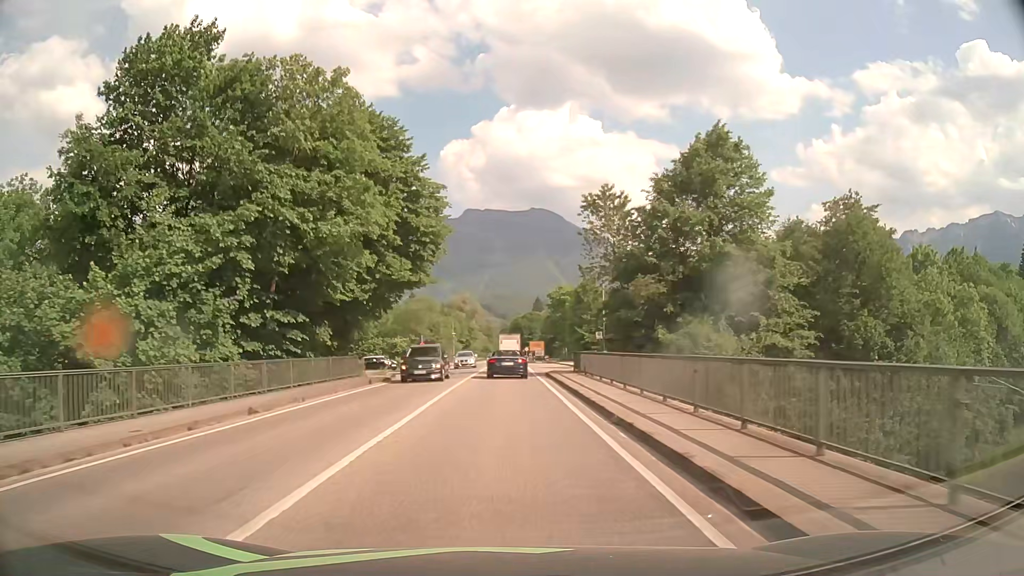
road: primary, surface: asphalt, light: Day
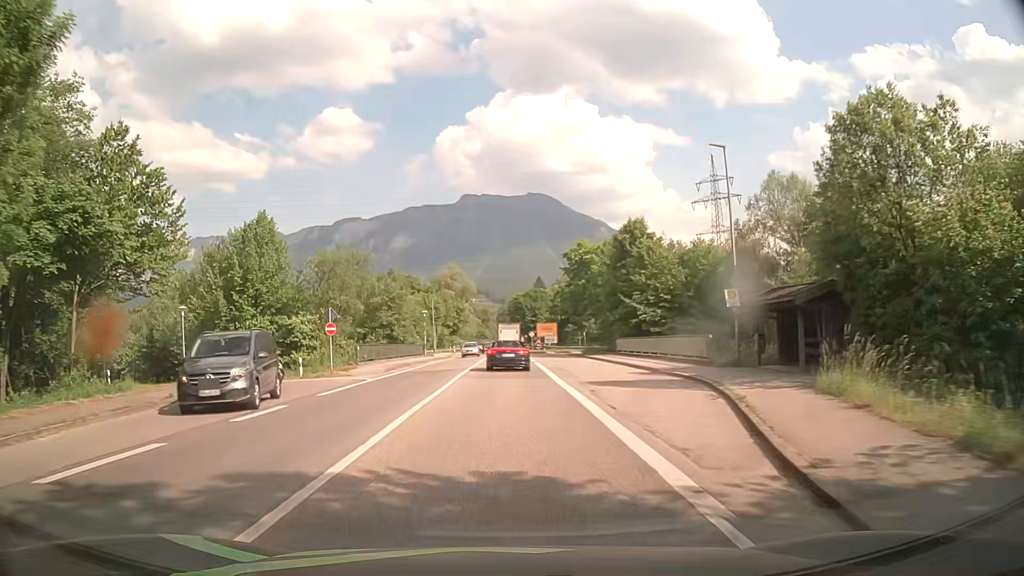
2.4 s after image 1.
(+0.2, +35.8) m; +1°
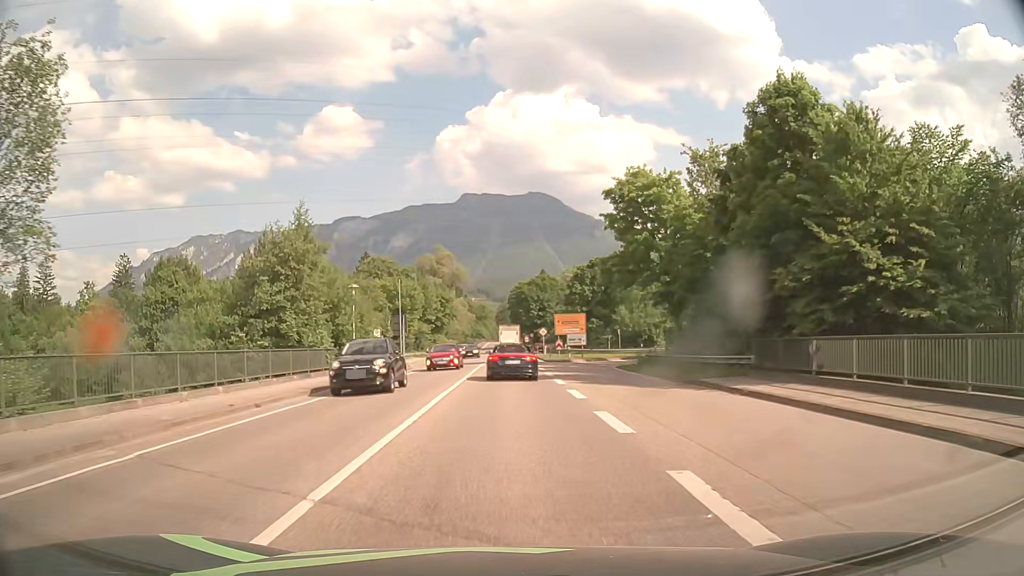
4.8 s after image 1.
(-0.5, +32.8) m; -1°
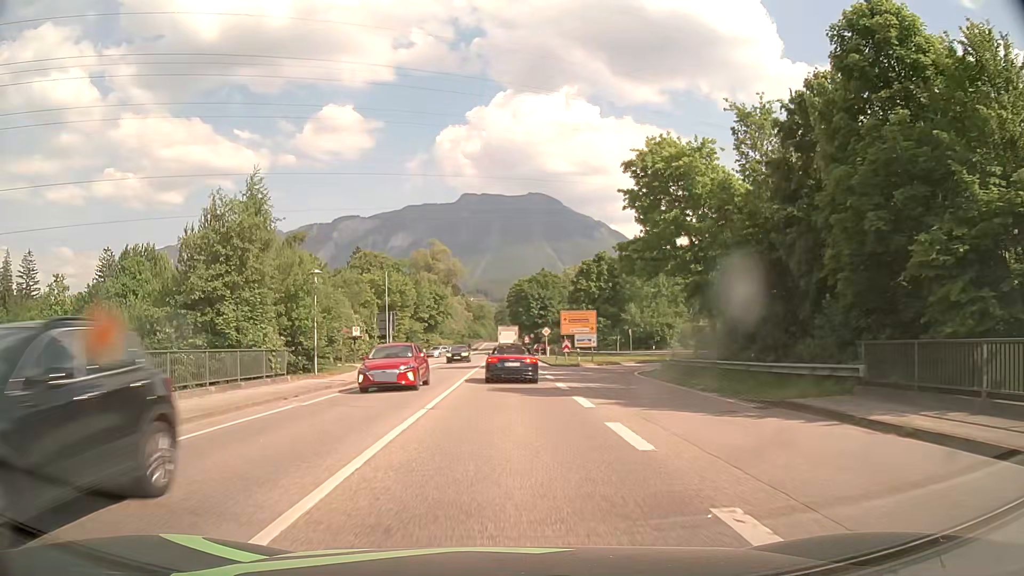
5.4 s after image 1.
(0.0, +7.5) m; 0°
(0, +10) (0, +20) (0, +30) (0, +40) (0, +50) (0, +60) (0, +70) (0, +80) (0, +90) (0, +100) m
